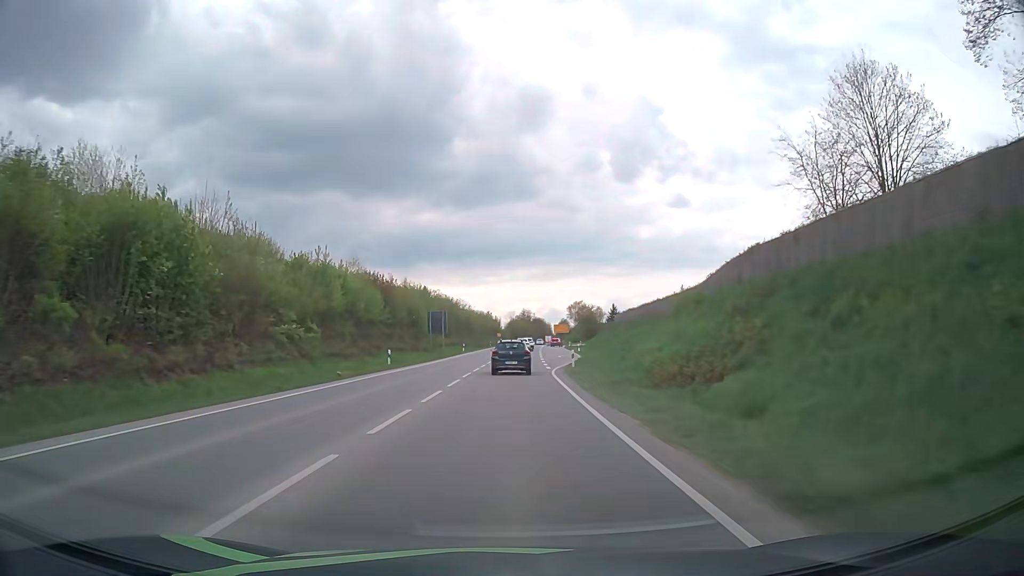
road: primary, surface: asphalt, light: Day
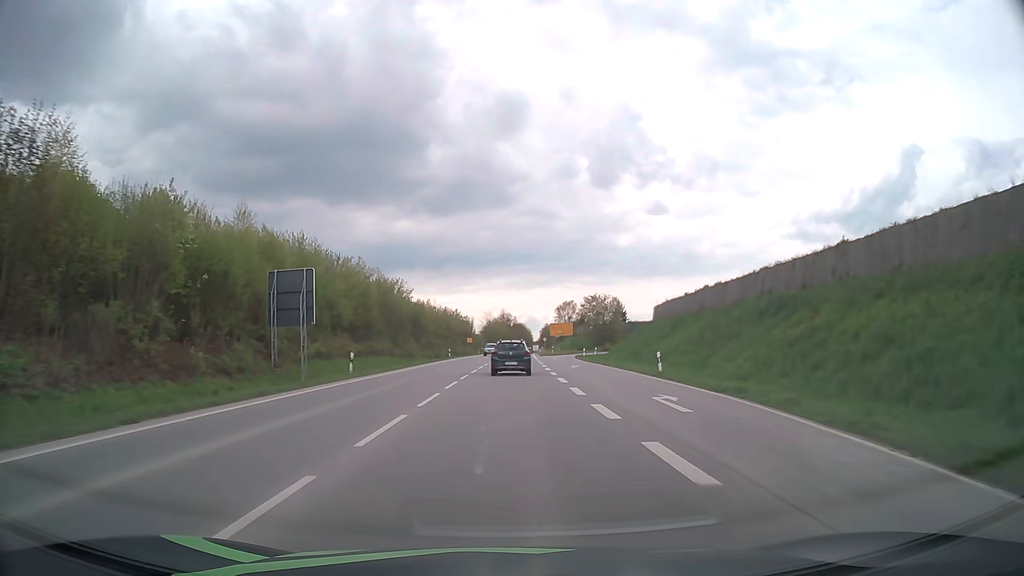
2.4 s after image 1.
(+0.7, +48.9) m; +2°
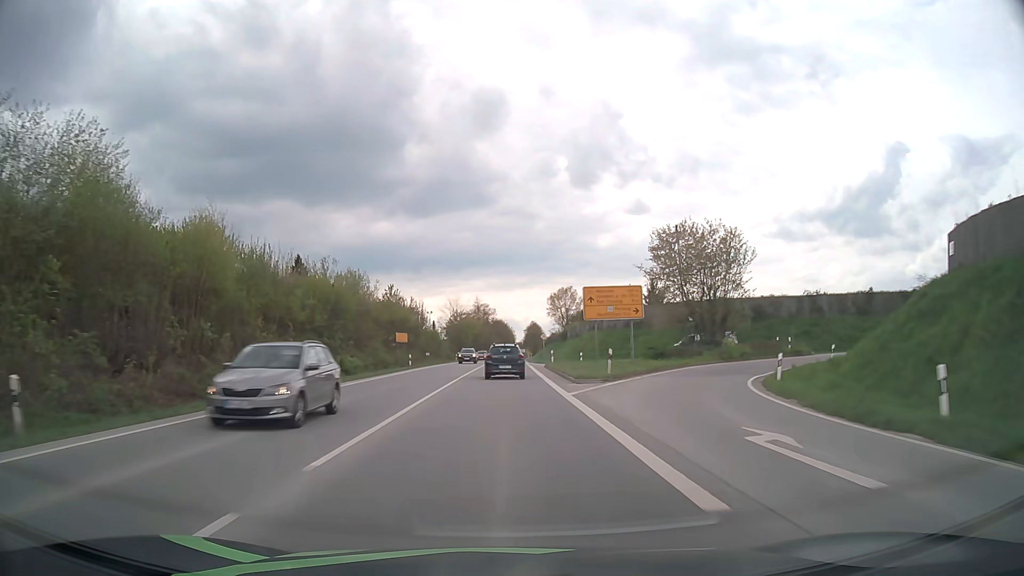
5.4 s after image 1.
(+1.3, +61.2) m; +2°
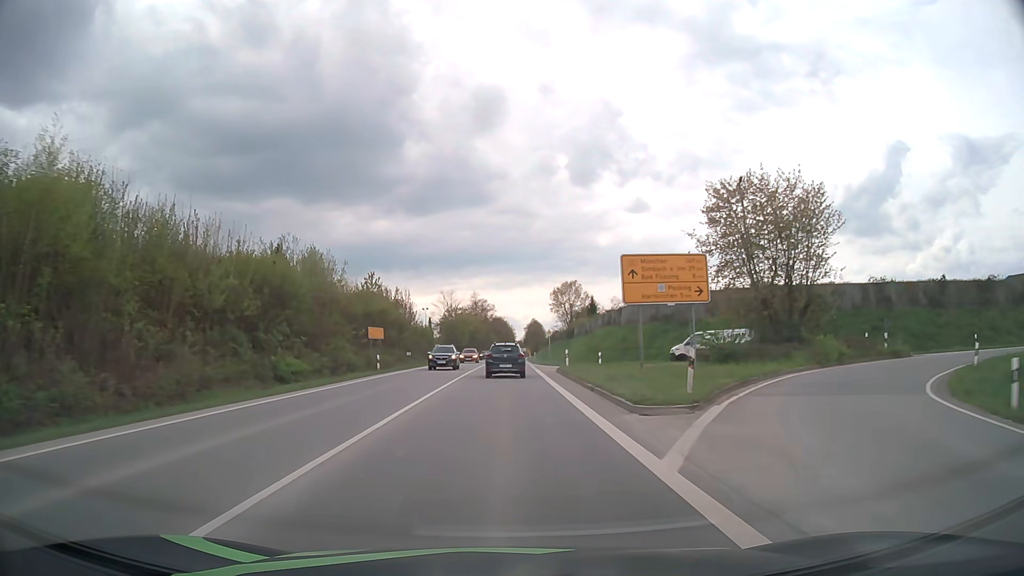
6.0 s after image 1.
(0.0, +12.2) m; 0°
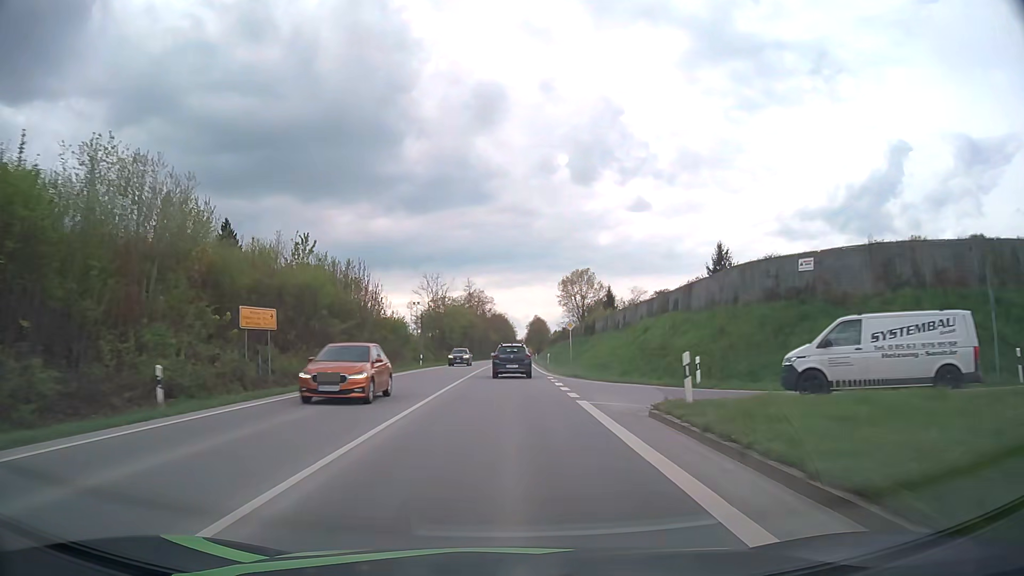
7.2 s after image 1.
(0.0, +24.5) m; 0°
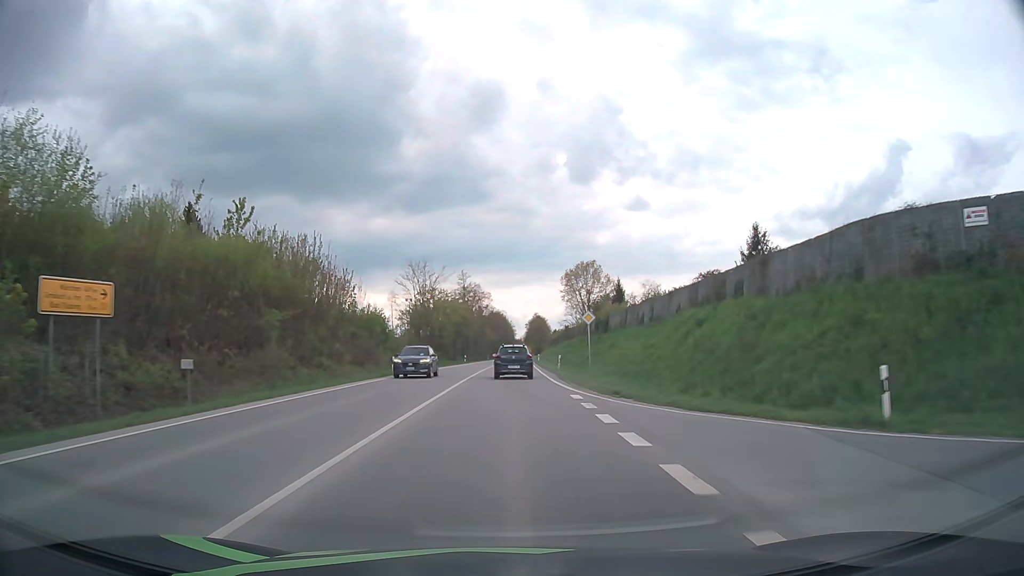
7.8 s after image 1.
(0.0, +12.3) m; 0°
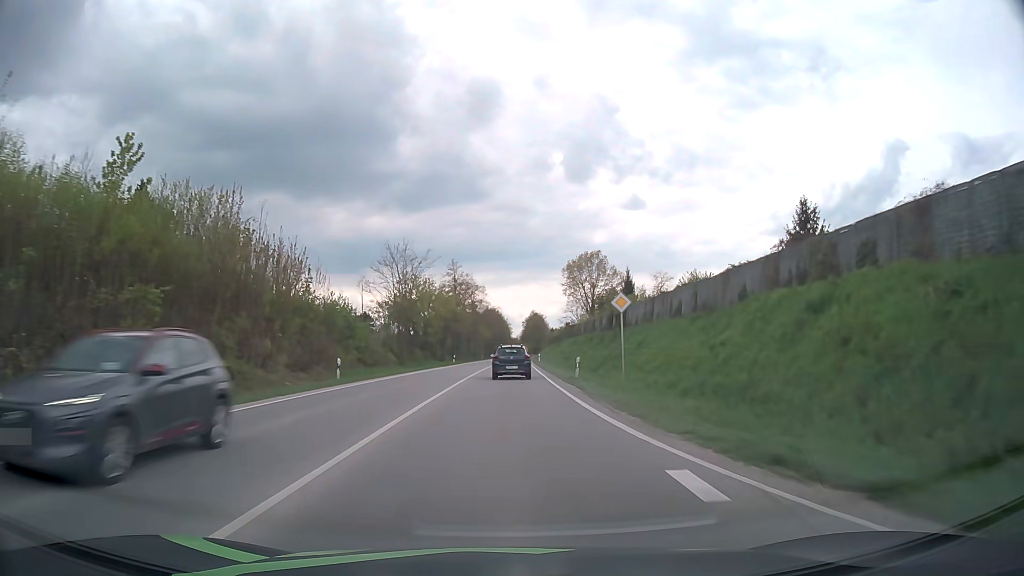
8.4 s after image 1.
(0.0, +12.3) m; 0°
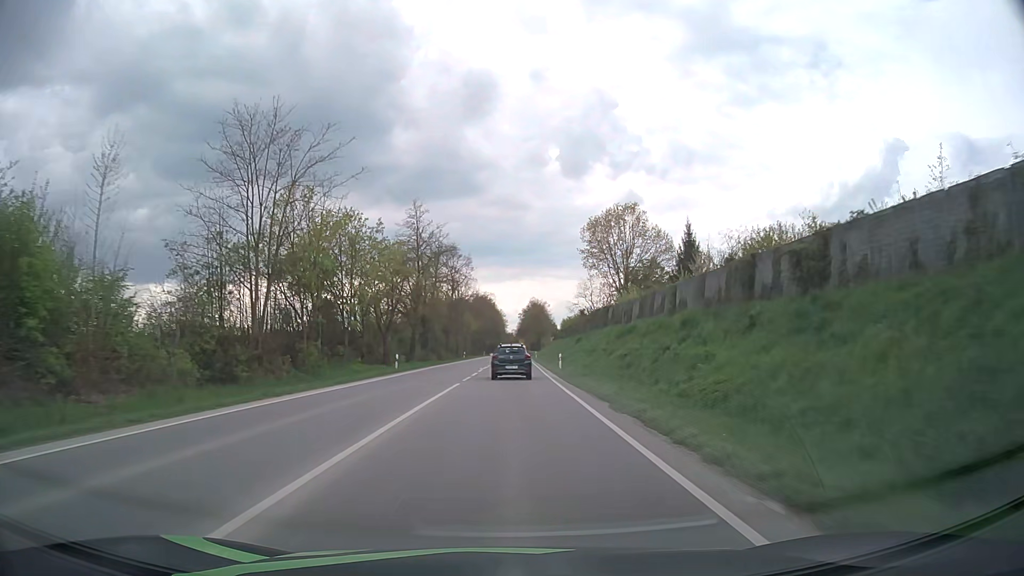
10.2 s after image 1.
(+0.3, +37.4) m; +1°
(0, +10) (0, +20) (0, +30) (0, +40) (0, +50) (0, +60) (+1, +70) (+1, +80) (+1, +90) (+1, +100) m
